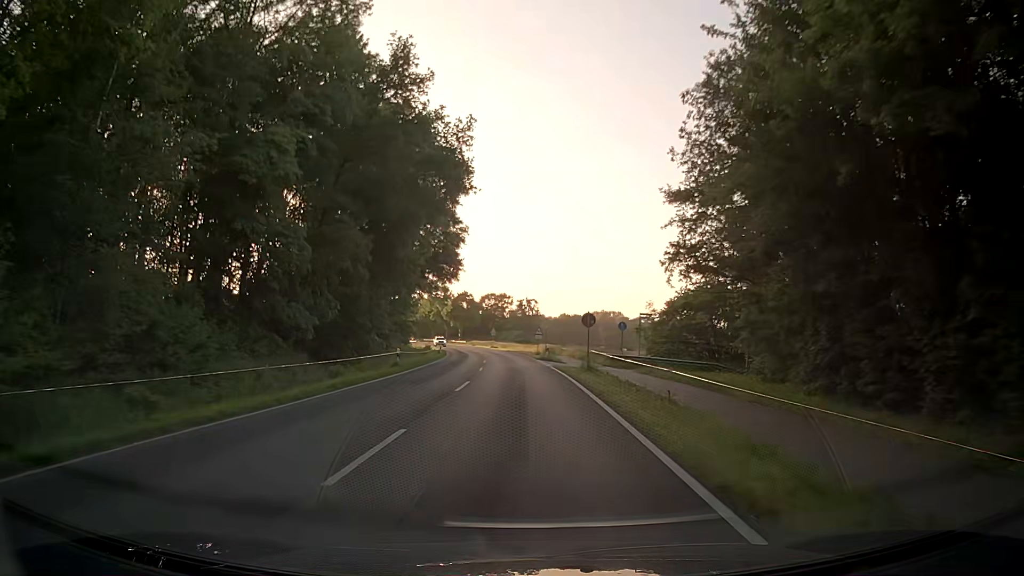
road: secondary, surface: asphalt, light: Day
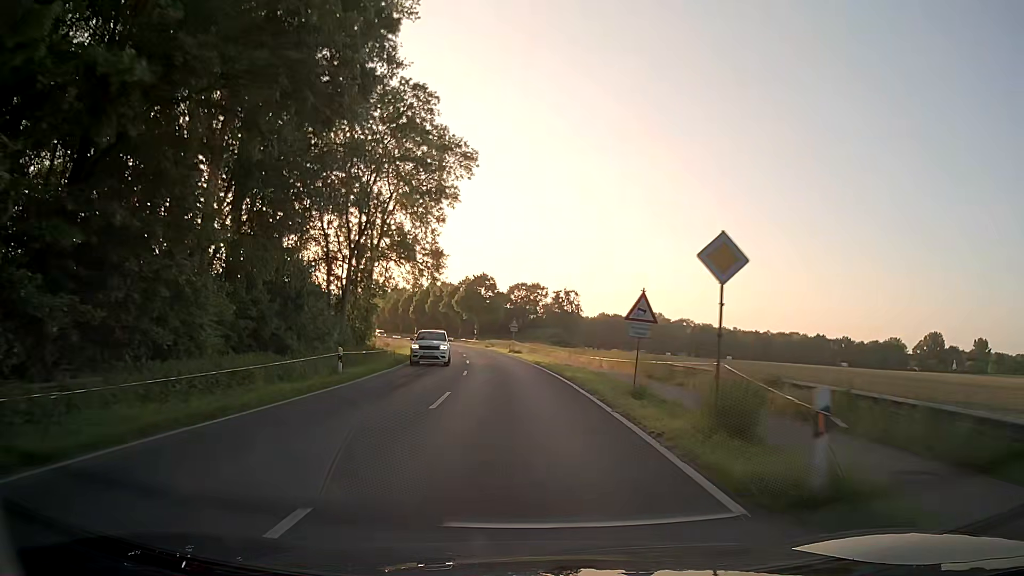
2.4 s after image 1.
(-0.4, +41.2) m; -2°
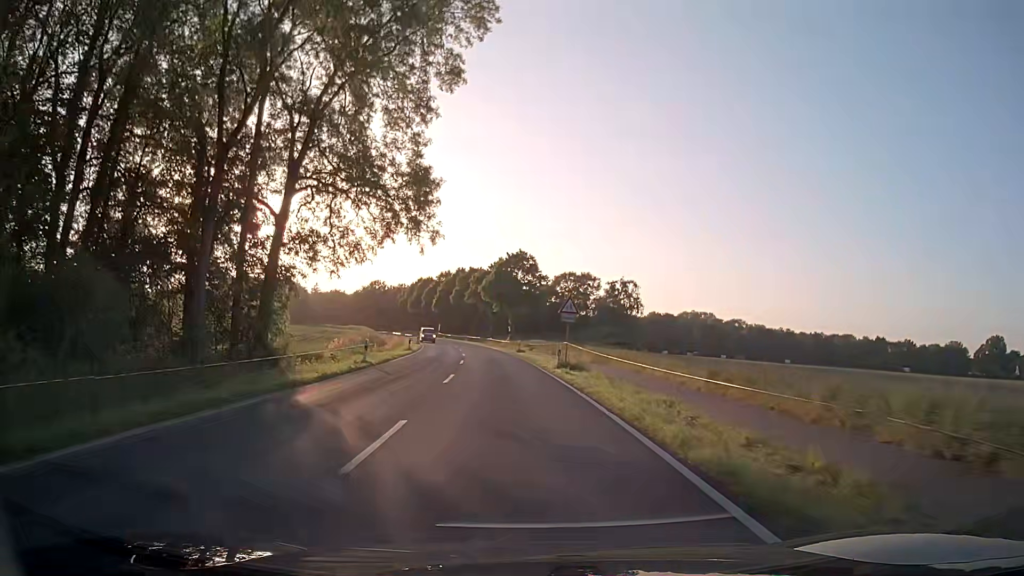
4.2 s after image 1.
(-0.7, +30.5) m; -3°
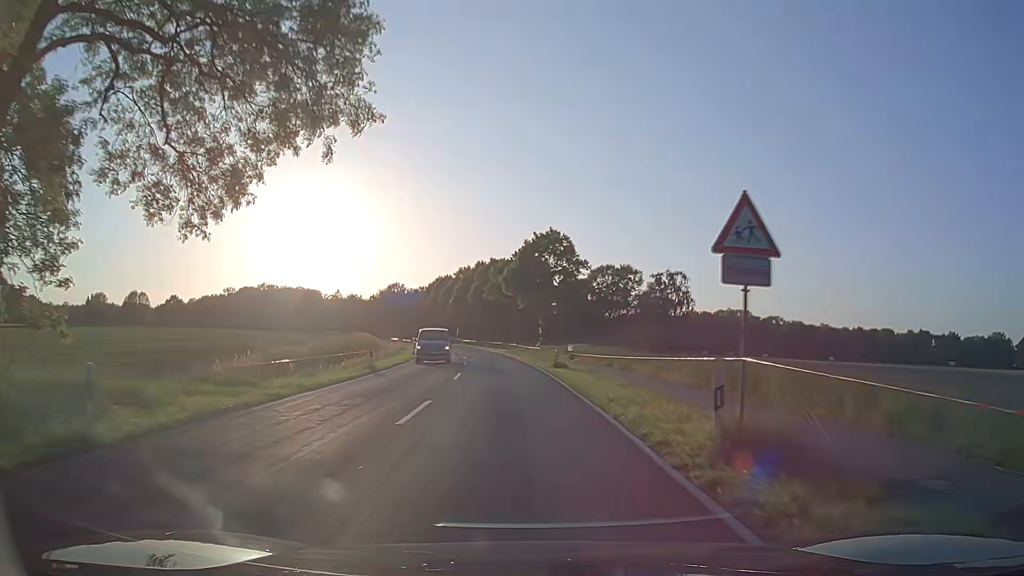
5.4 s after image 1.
(-0.5, +20.2) m; -3°
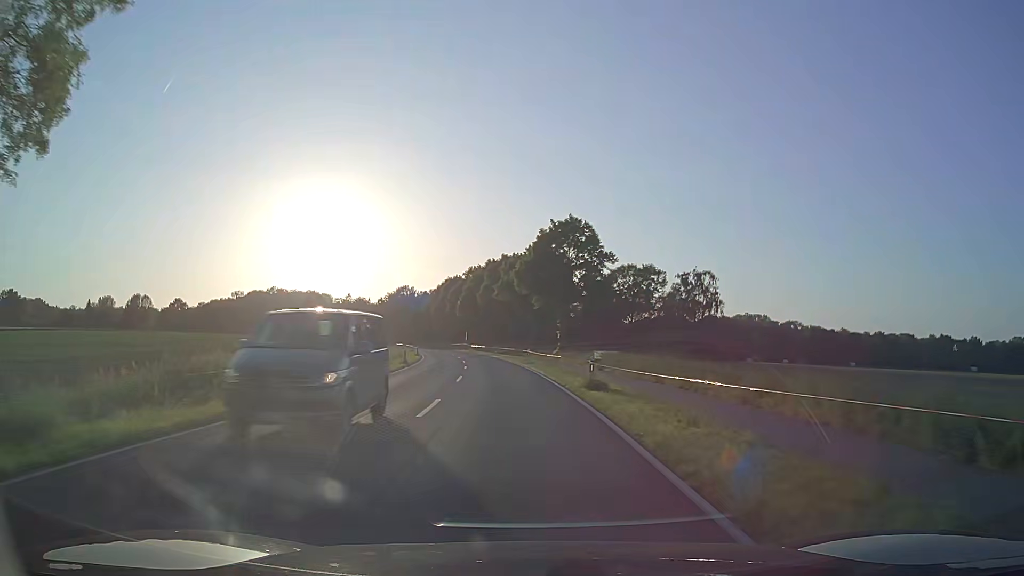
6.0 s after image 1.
(-0.1, +10.1) m; -1°
